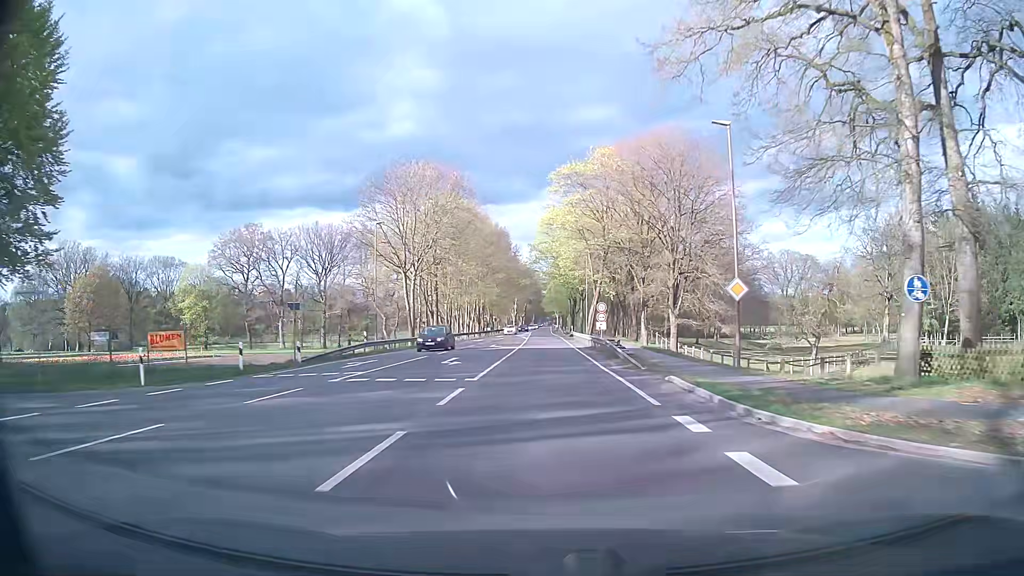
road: primary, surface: asphalt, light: Day
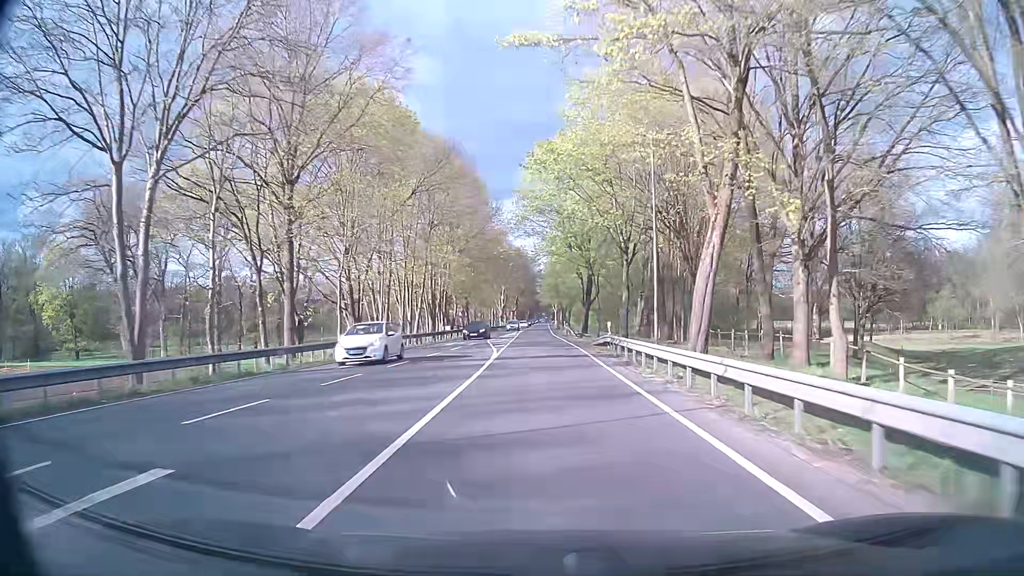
(+0.1, +43.0) m; 0°
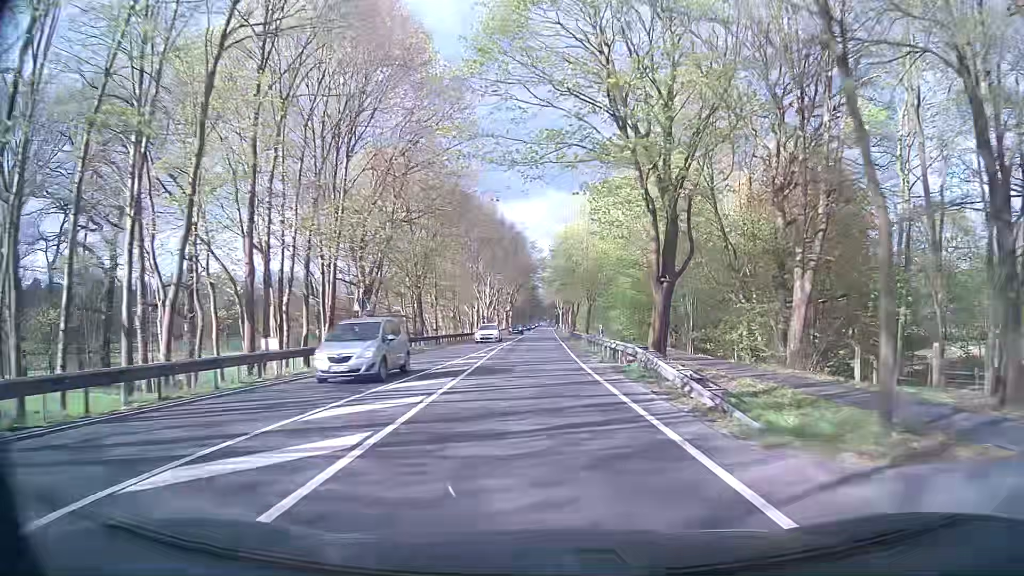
(0.0, +42.9) m; 0°
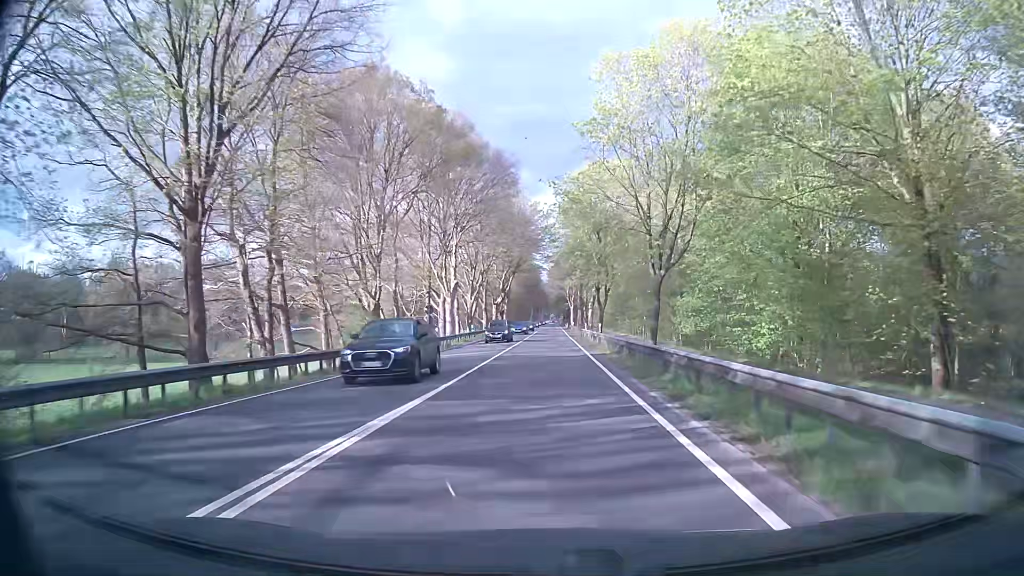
(0.0, +42.9) m; -1°
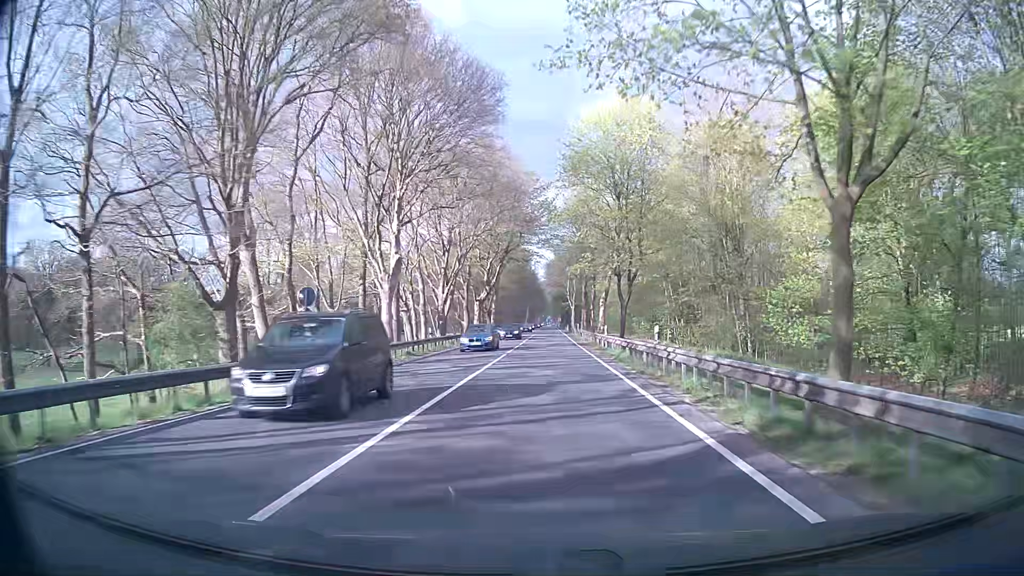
(+0.2, +21.5) m; 0°
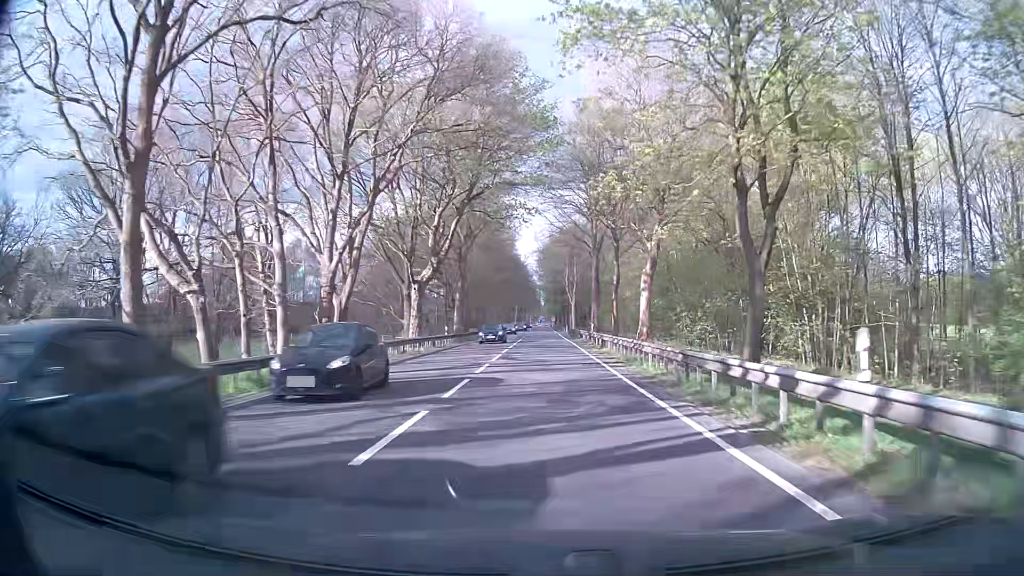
(+0.4, +32.2) m; +1°
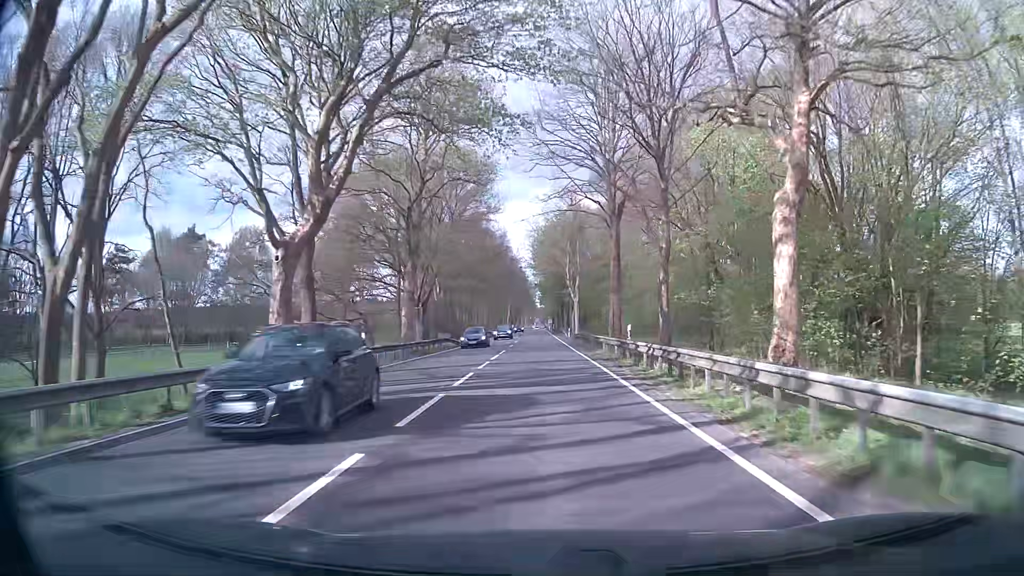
(+0.2, +21.5) m; 0°
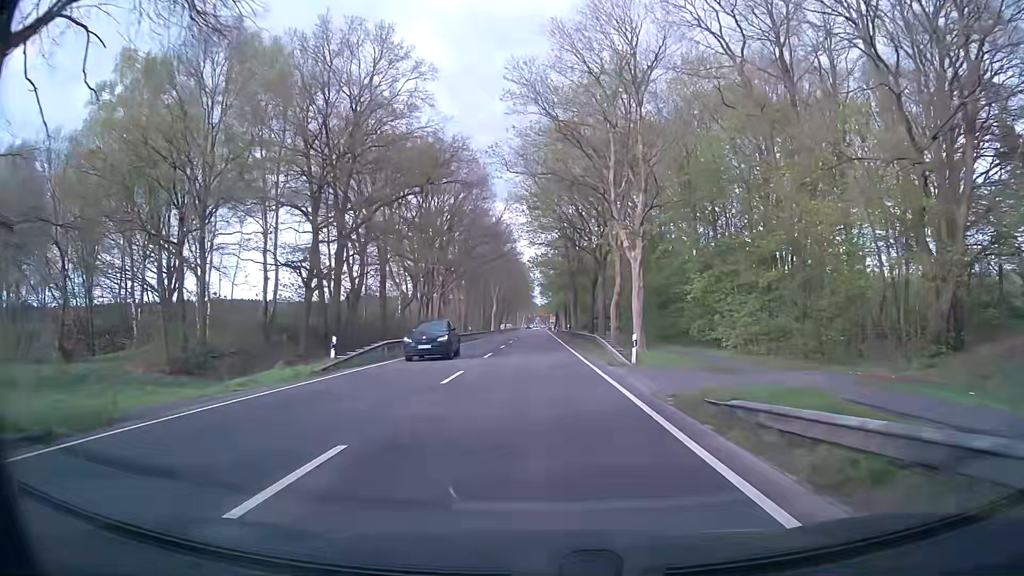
(+0.4, +53.7) m; 0°
(0, +10) (0, +20) (0, +30) (0, +40) (0, +50) (0, +60) (0, +70) (0, +80) (0, +90) (0, +100) m
